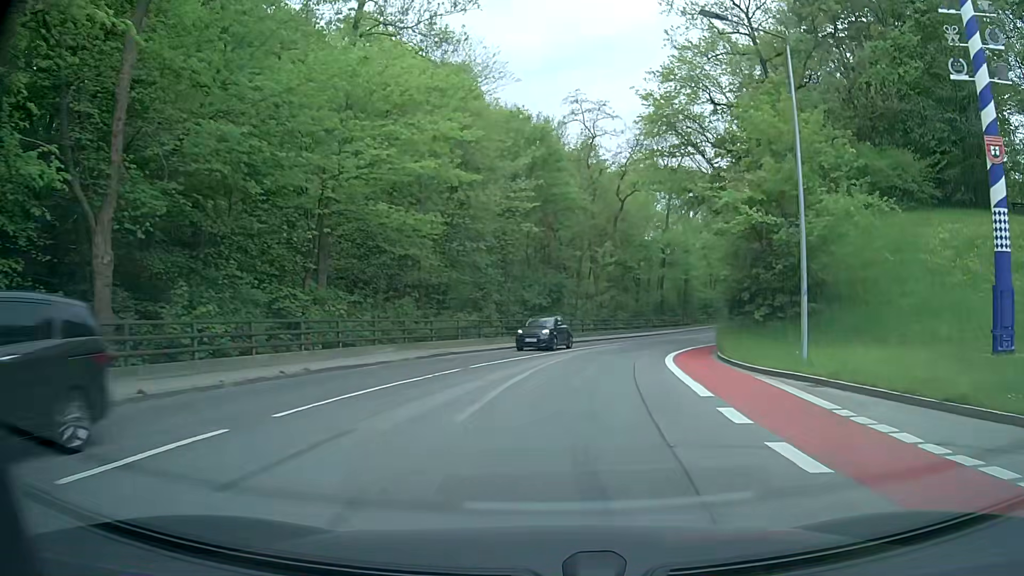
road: secondary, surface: asphalt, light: Day
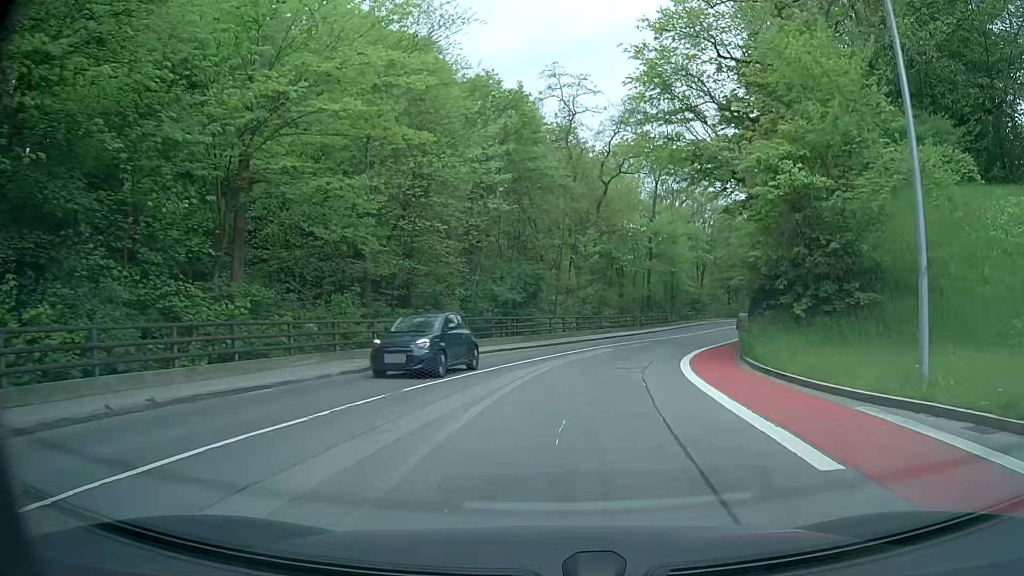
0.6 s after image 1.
(+0.1, +6.3) m; +2°
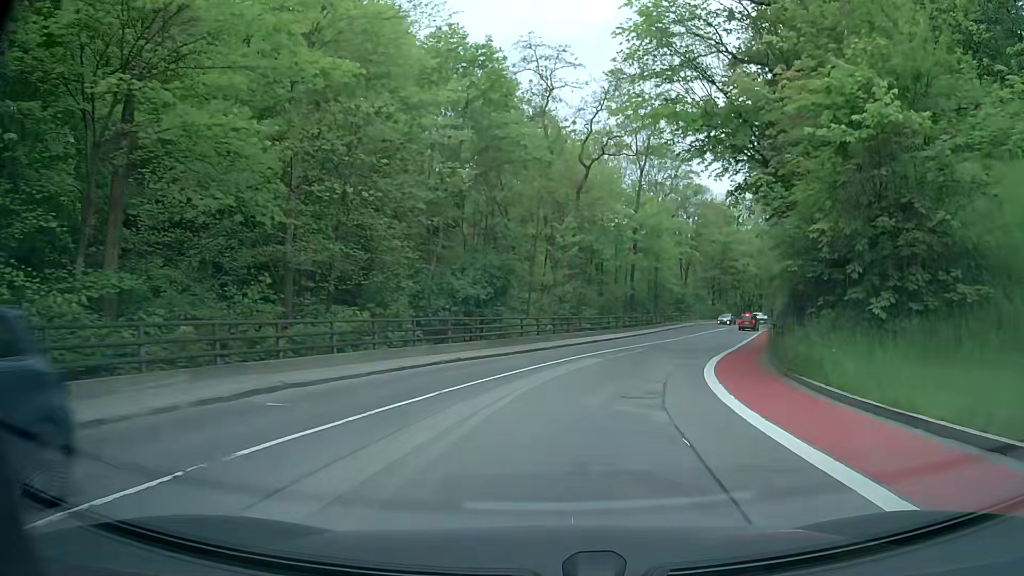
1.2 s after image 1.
(+0.1, +6.3) m; +2°
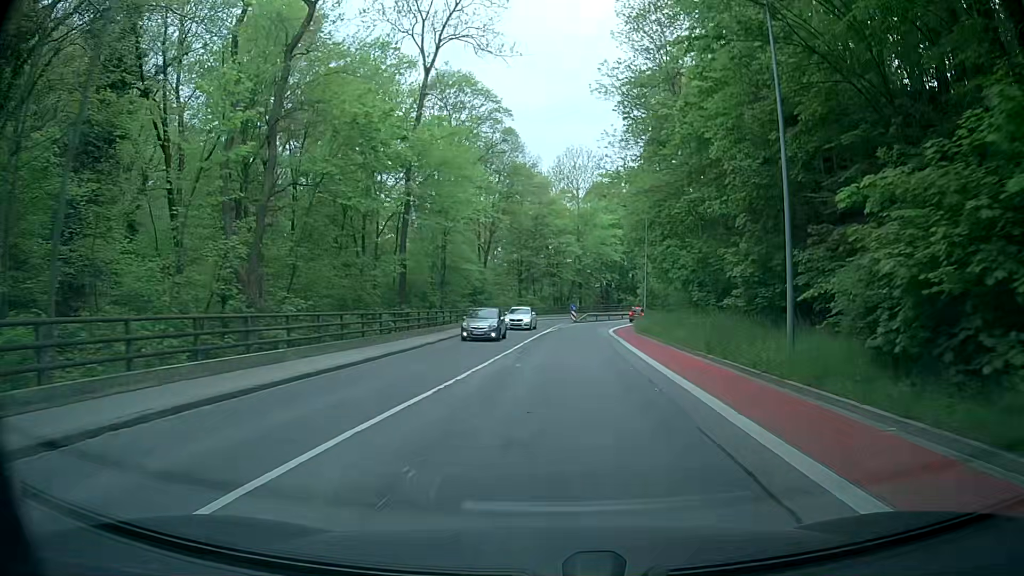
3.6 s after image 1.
(+3.6, +24.8) m; +18°
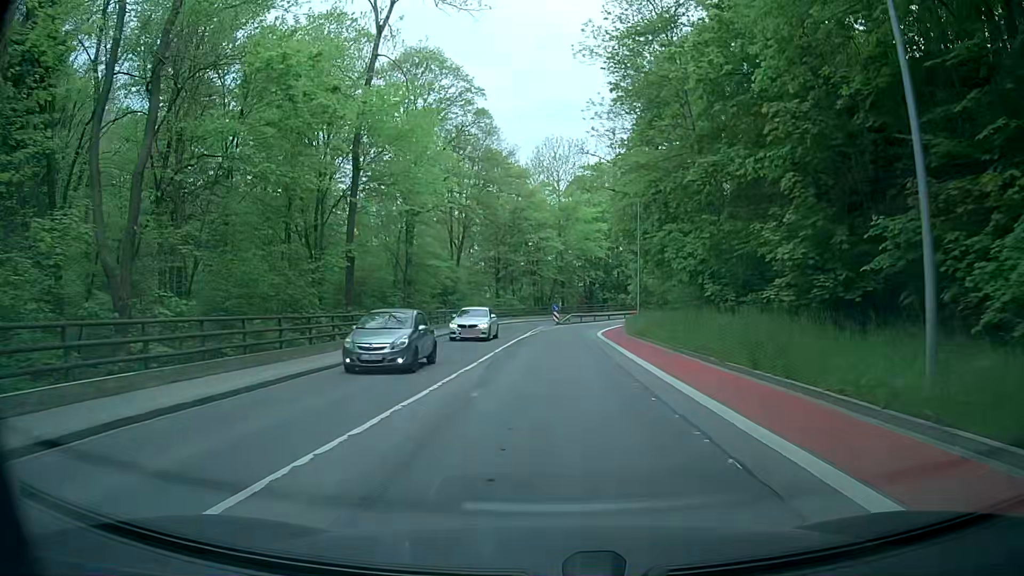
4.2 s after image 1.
(0.0, +6.3) m; +1°
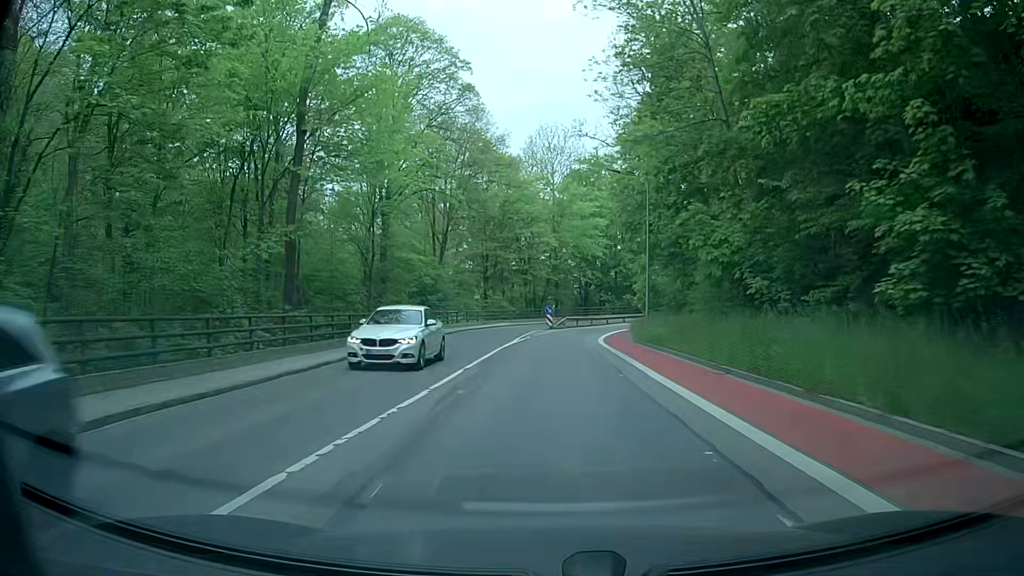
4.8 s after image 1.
(+0.1, +6.4) m; +1°
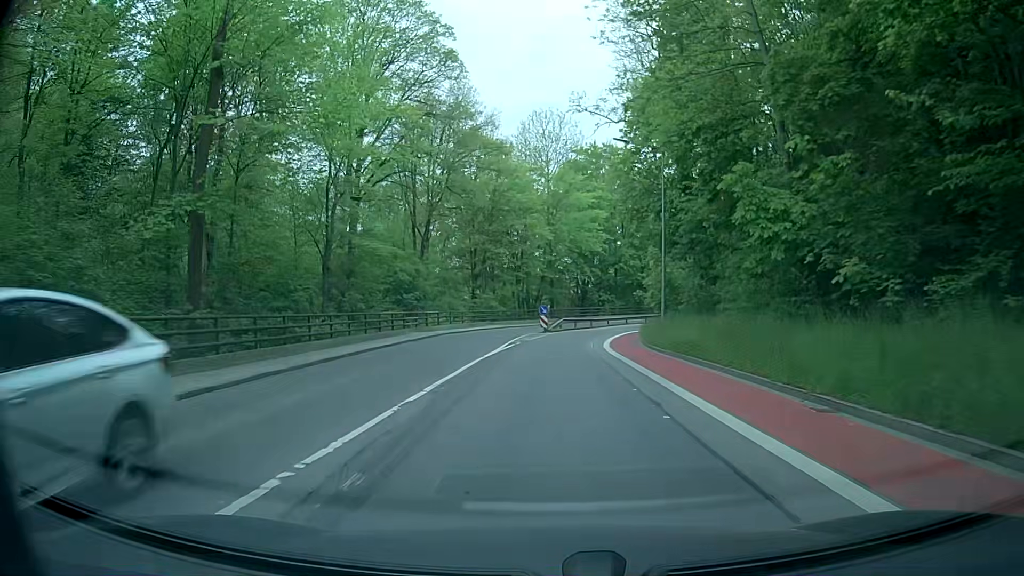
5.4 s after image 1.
(0.0, +6.5) m; 0°
